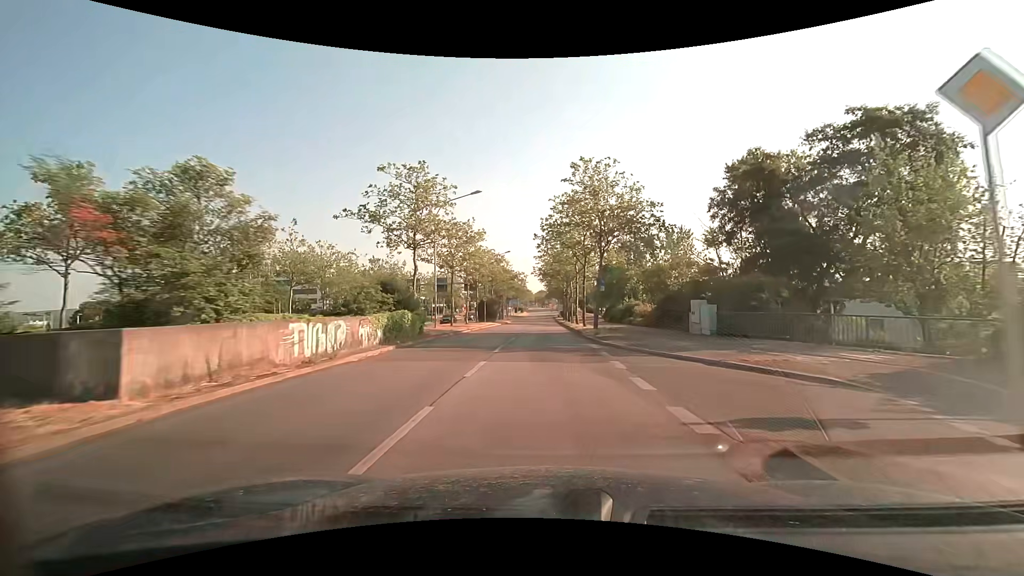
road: primary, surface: asphalt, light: Day
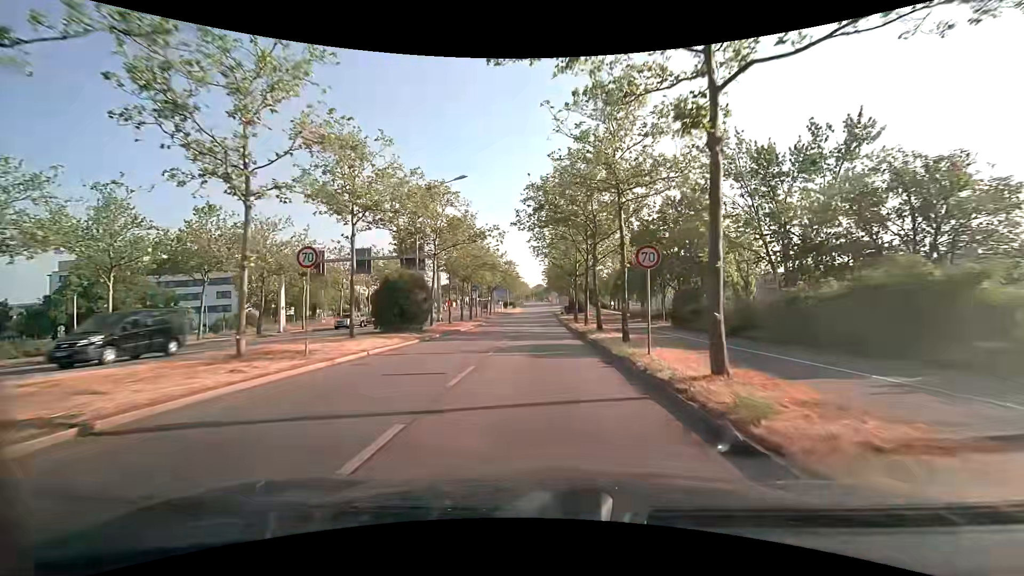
(+0.1, +37.1) m; 0°
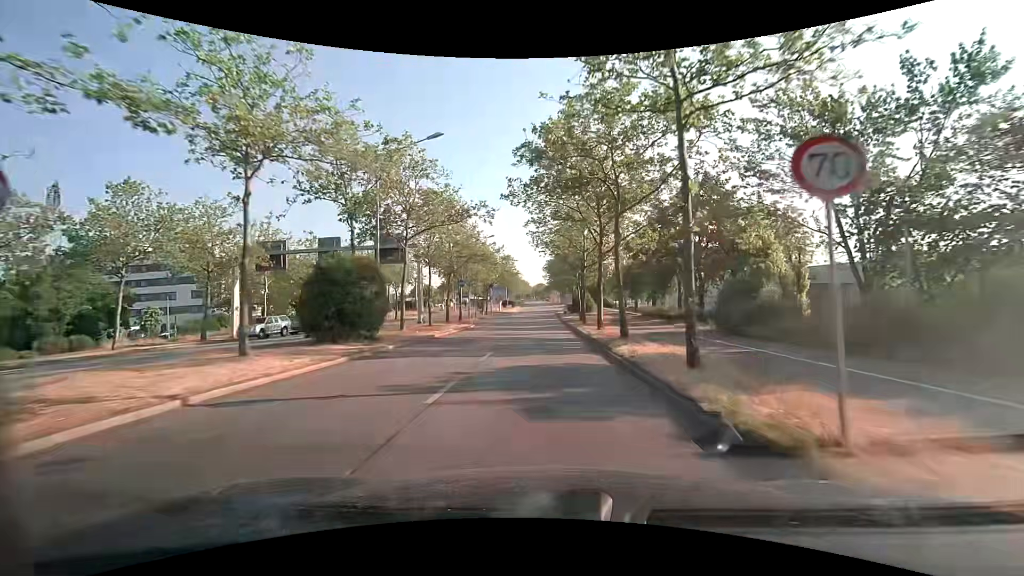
(0.0, +7.7) m; 0°
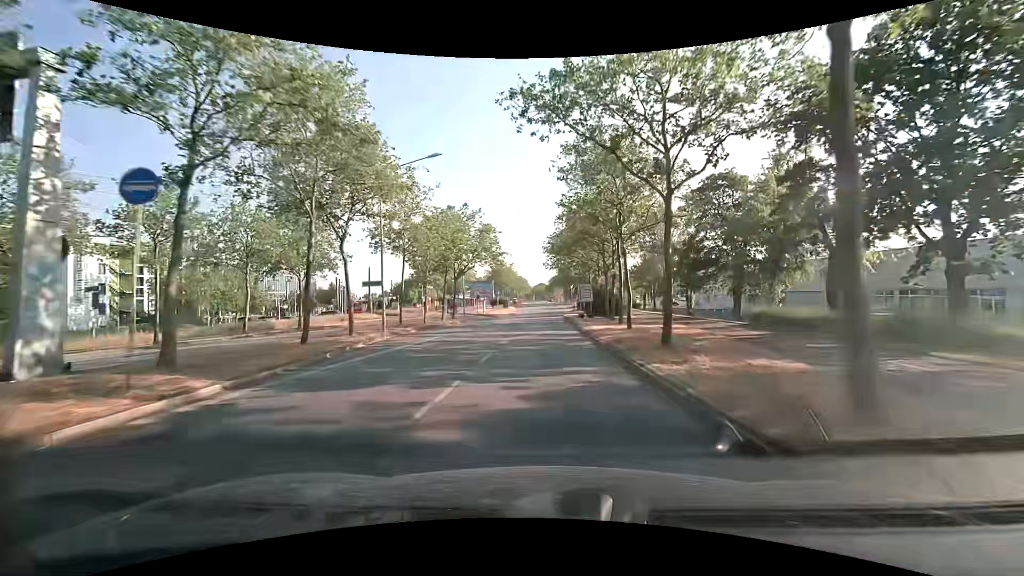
(-0.1, +31.0) m; 0°
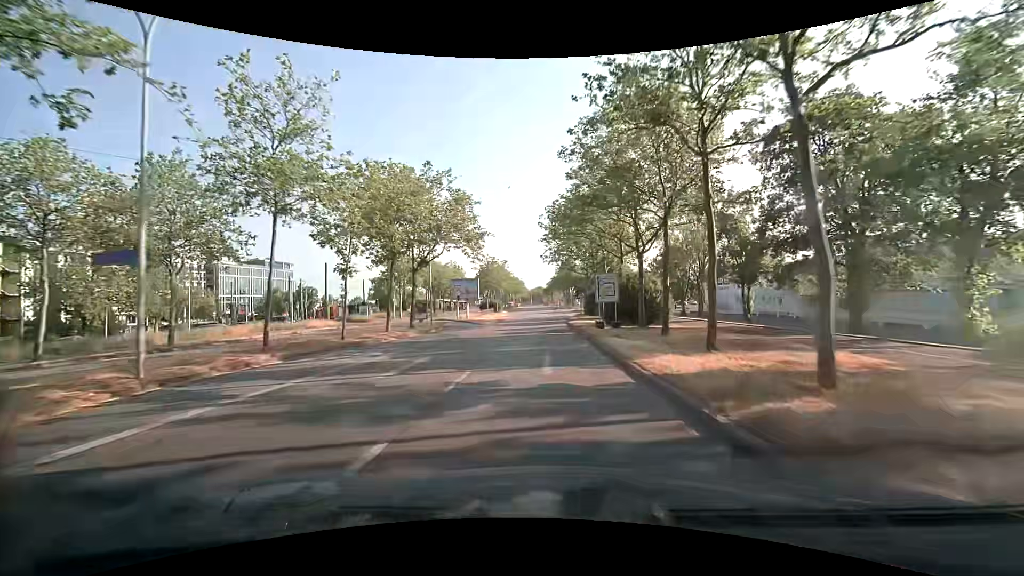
(0.0, +16.1) m; 0°
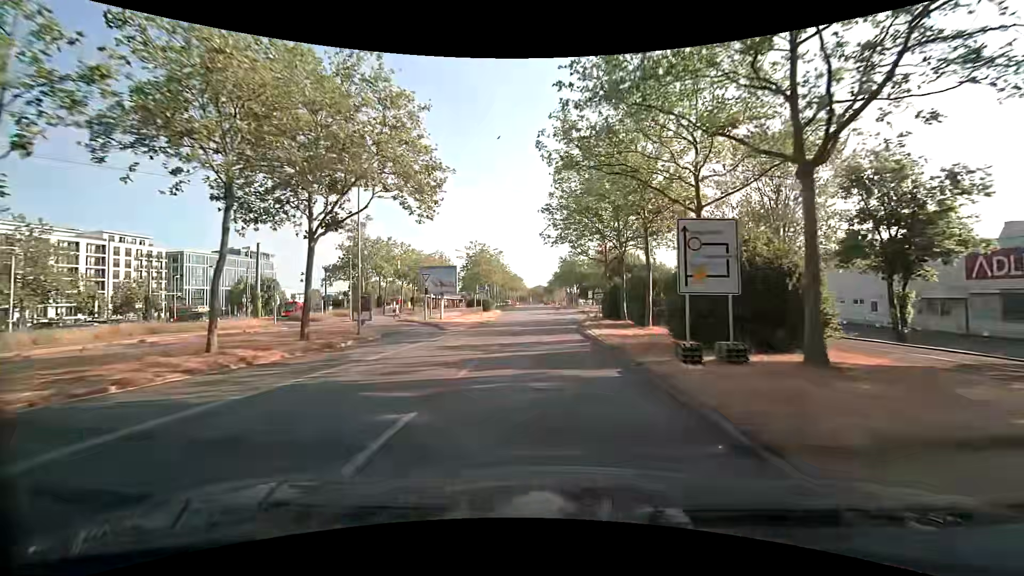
(+0.1, +16.6) m; 0°
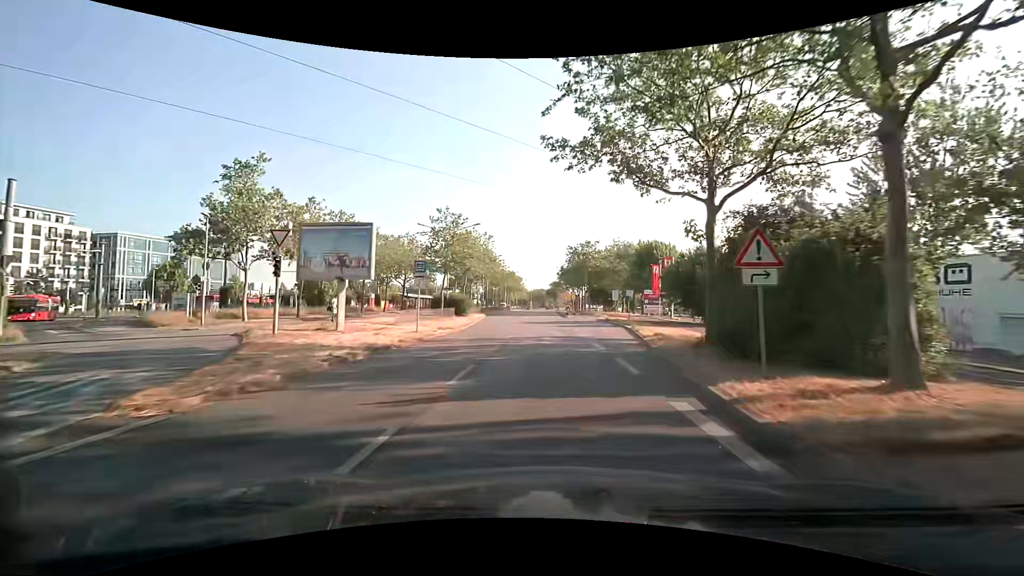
(0.0, +25.0) m; 0°
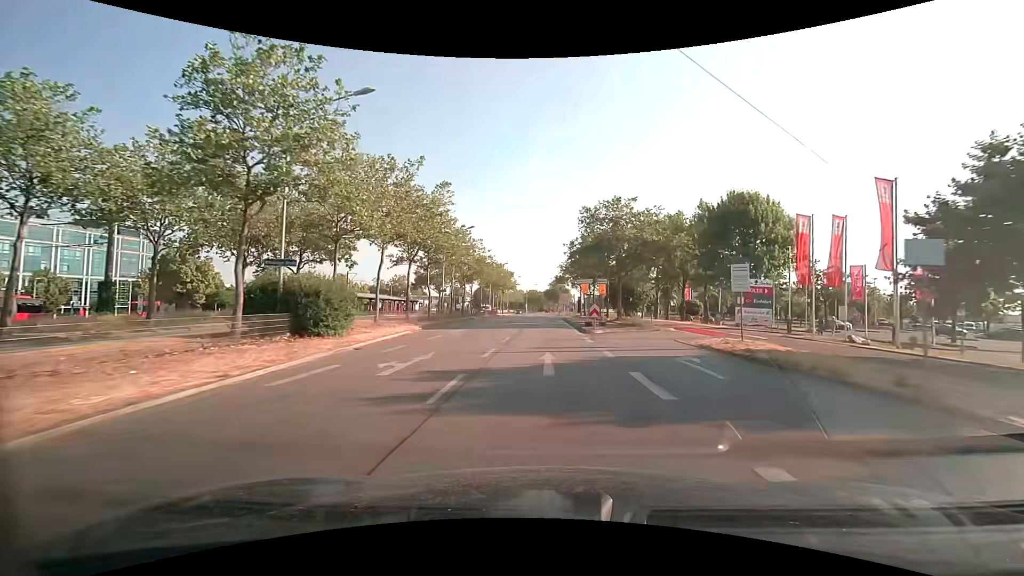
(0.0, +32.8) m; 0°
